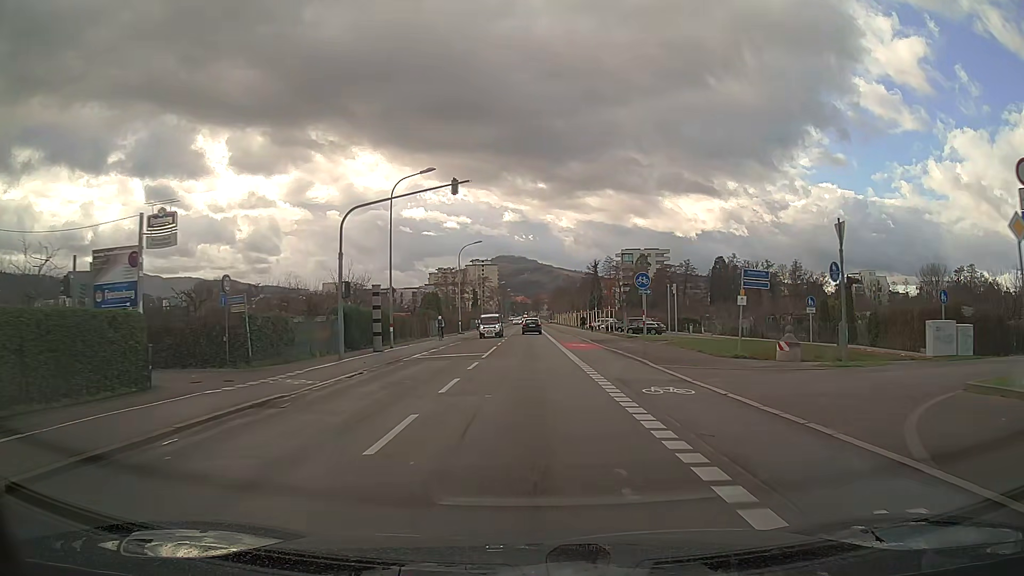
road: secondary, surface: asphalt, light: Day
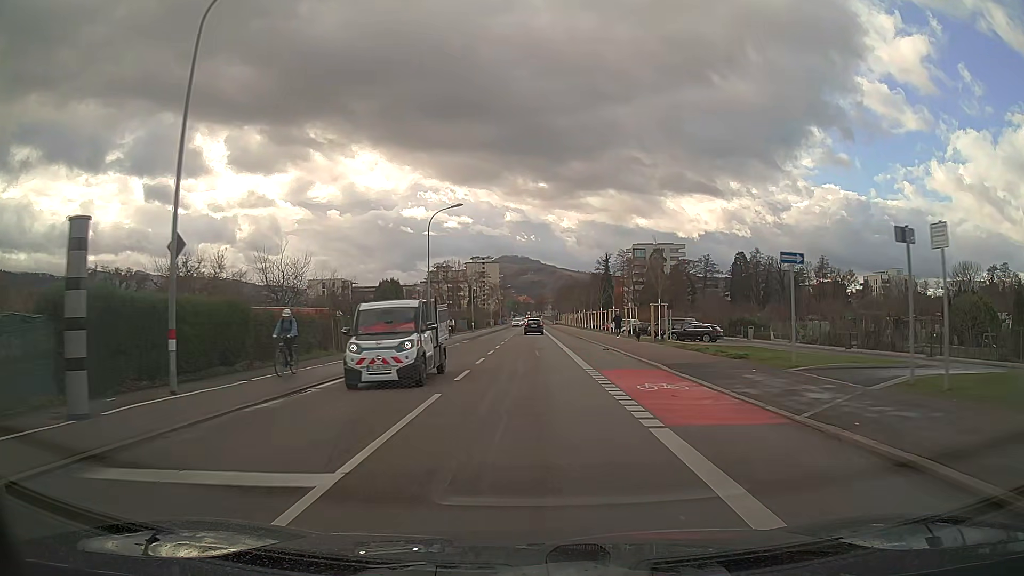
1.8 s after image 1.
(0.0, +22.2) m; 0°
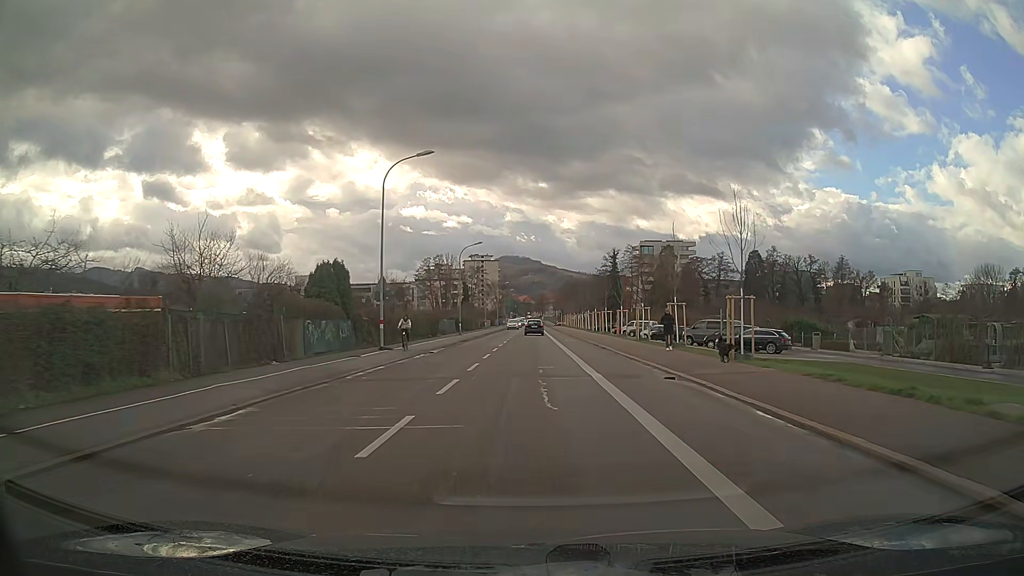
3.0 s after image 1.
(0.0, +14.9) m; 0°
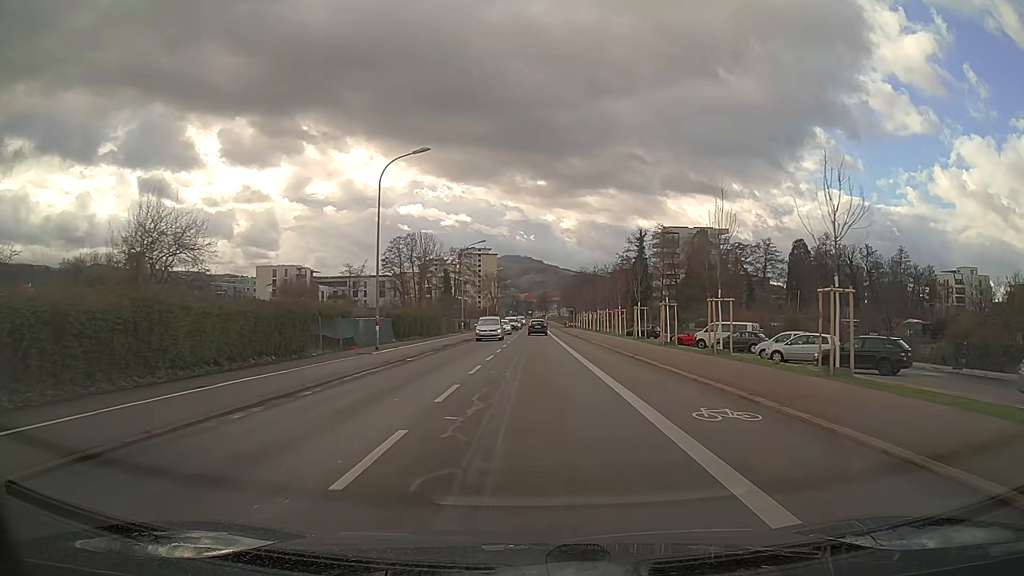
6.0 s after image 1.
(-0.1, +37.5) m; 0°
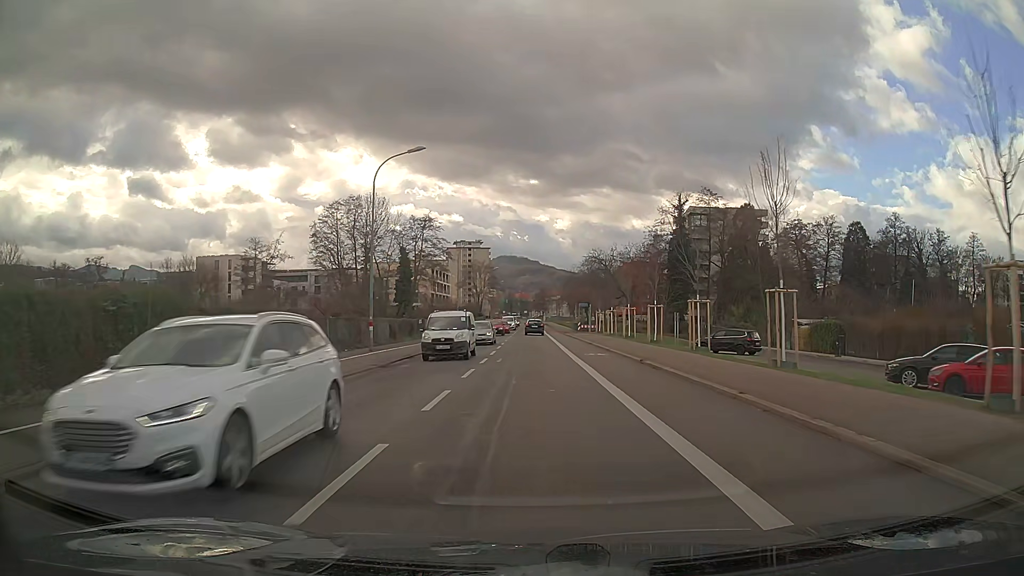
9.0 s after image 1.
(+0.1, +37.1) m; 0°
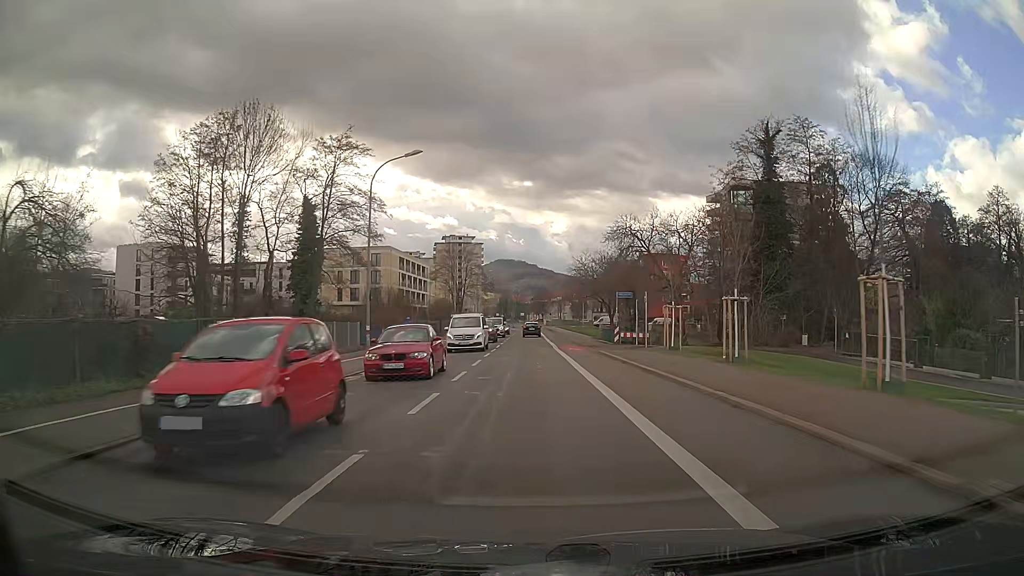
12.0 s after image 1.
(+0.1, +36.2) m; 0°
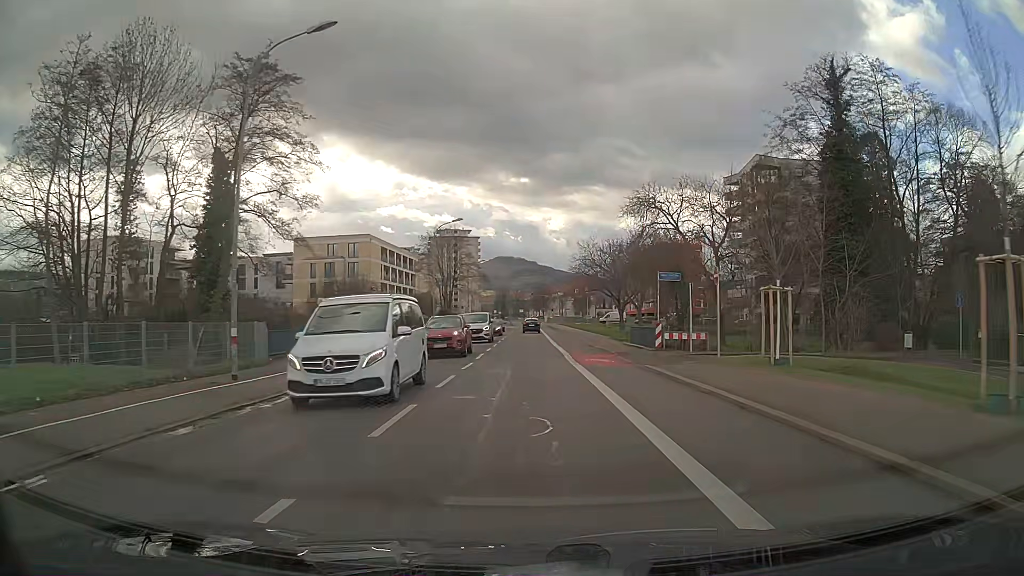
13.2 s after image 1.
(0.0, +14.3) m; 0°
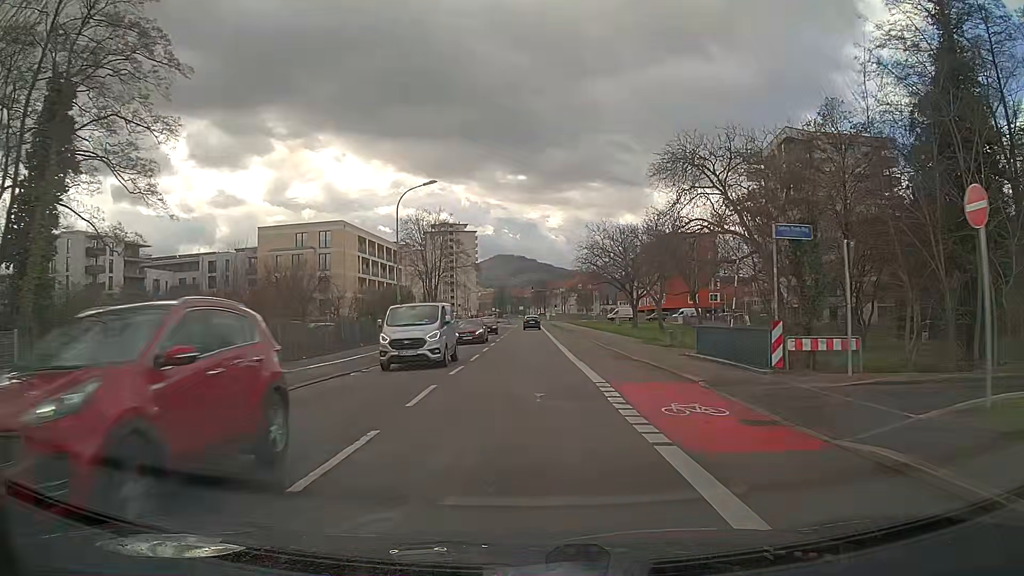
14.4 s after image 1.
(0.0, +14.2) m; 0°
(0, +10) (0, +20) (0, +30) (0, +40) (0, +50) (0, +60) (0, +70) (0, +80) (0, +90) (0, +100) m
